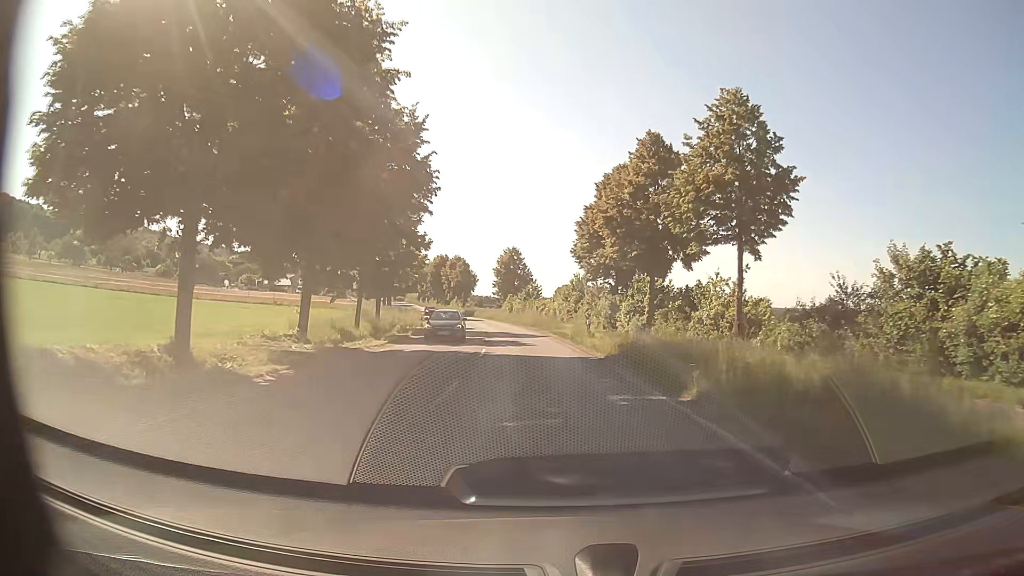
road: secondary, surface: asphalt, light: Day
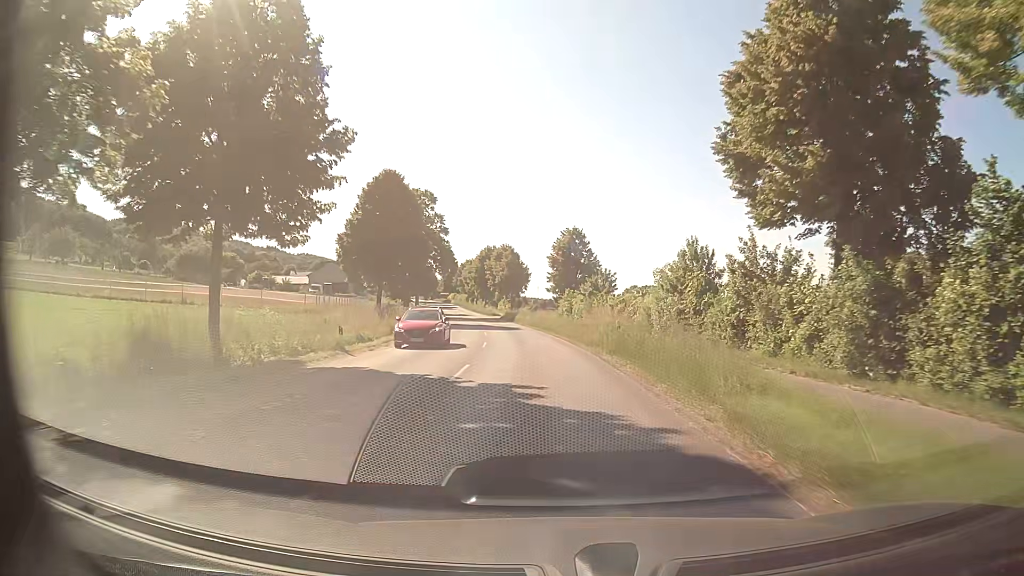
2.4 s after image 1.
(-1.3, +32.3) m; -5°
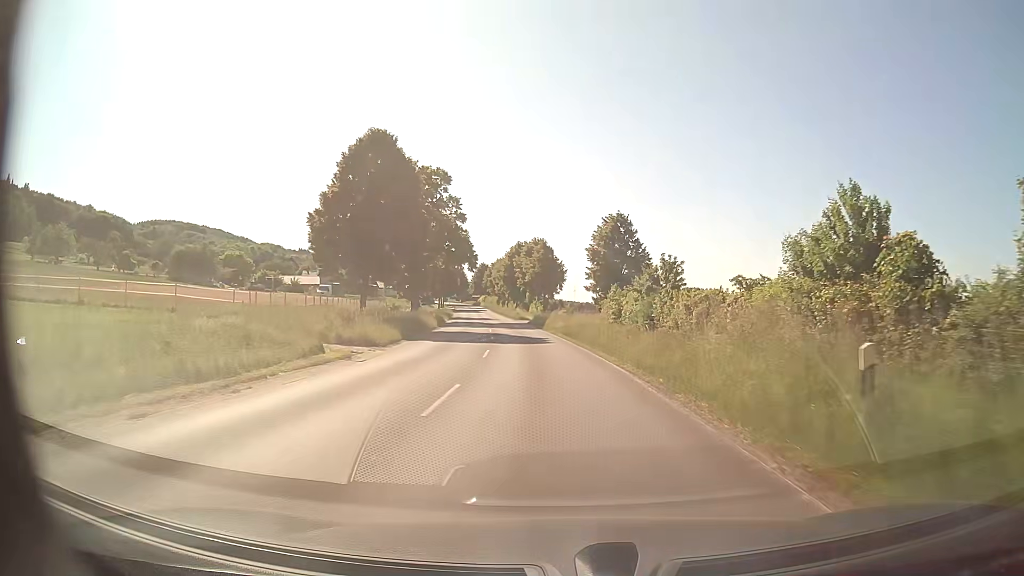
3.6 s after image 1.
(-0.6, +16.1) m; -3°
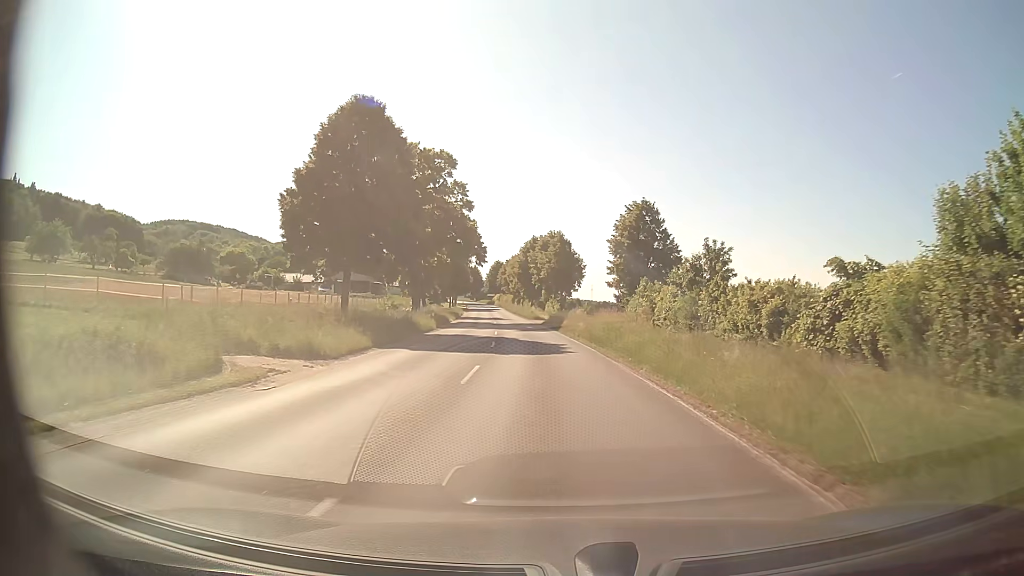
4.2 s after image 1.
(-0.1, +8.0) m; -1°
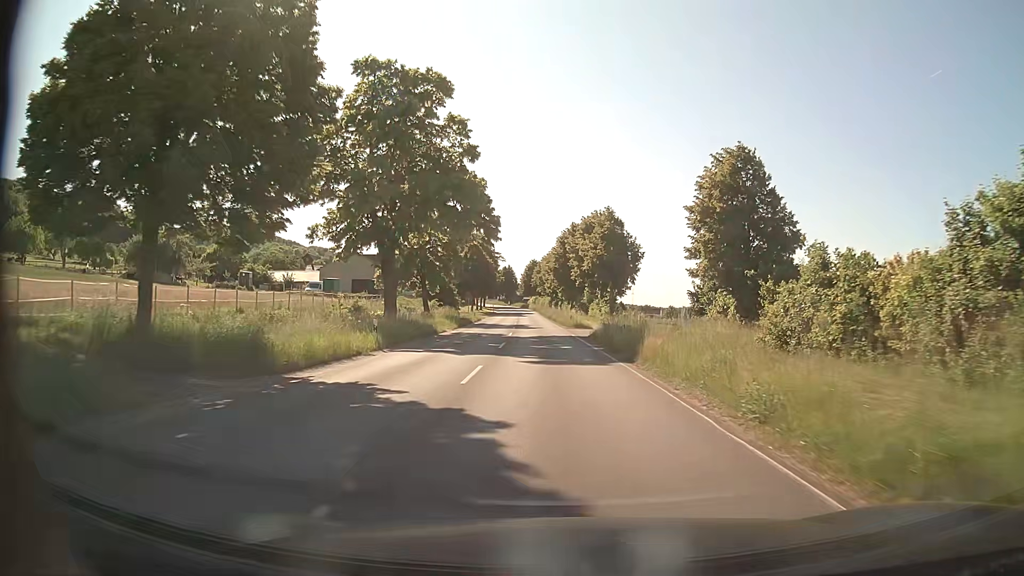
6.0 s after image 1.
(-1.0, +24.2) m; -4°
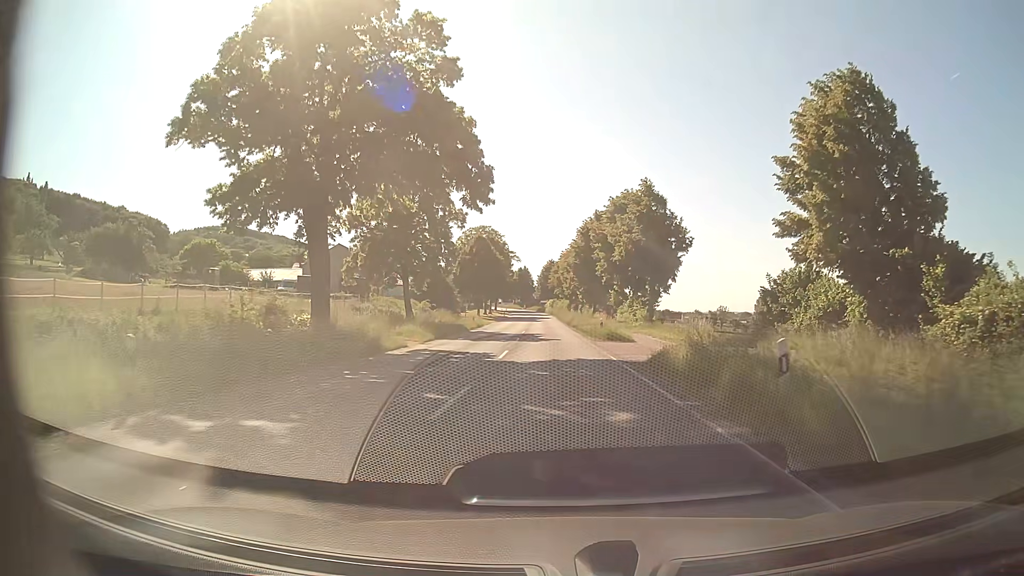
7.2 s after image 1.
(-0.2, +16.1) m; -2°
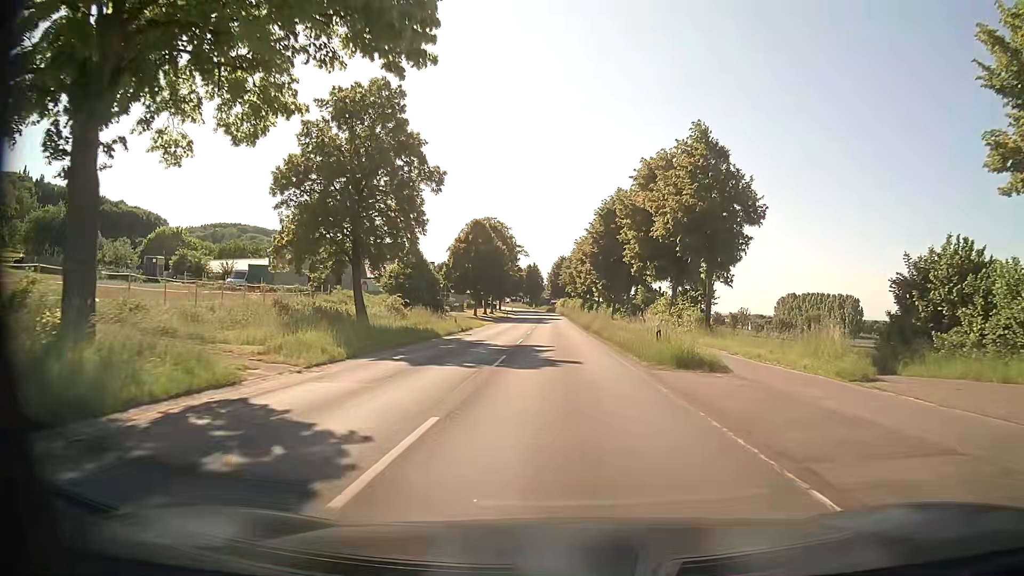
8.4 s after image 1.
(-0.2, +16.1) m; -1°
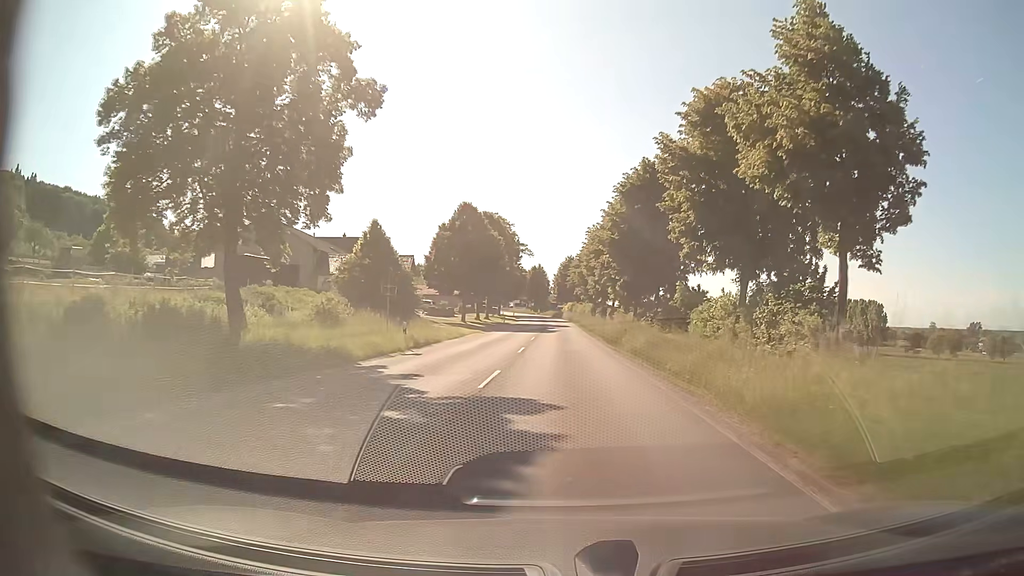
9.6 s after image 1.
(-0.1, +16.1) m; -1°
(0, +10) (0, +20) (0, +30) (0, +40) (0, +50) (0, +60) (0, +70) (0, +80) (0, +90) (0, +100) m
